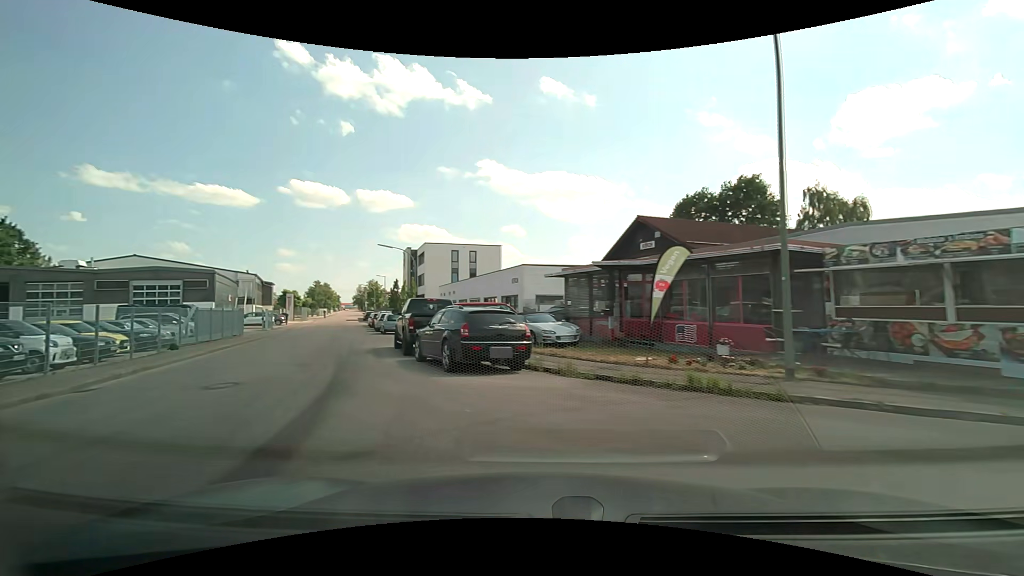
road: unclassified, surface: asphalt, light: Day
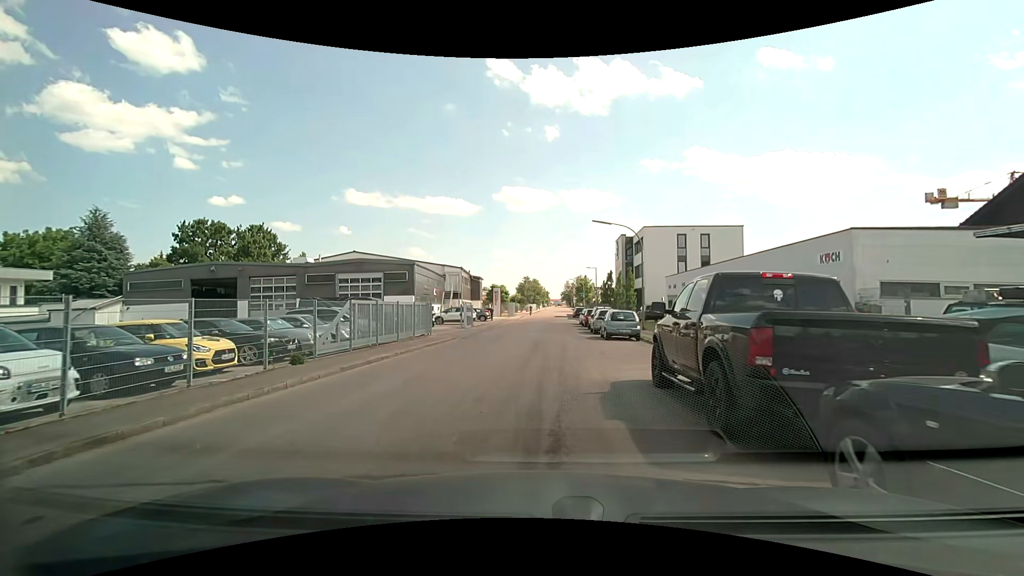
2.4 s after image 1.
(-3.4, +10.5) m; -25°
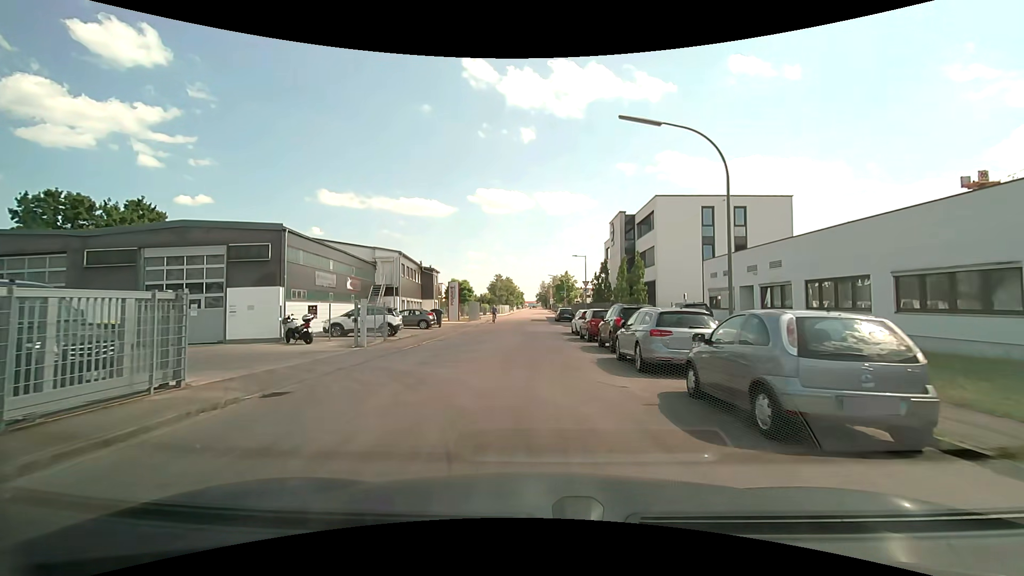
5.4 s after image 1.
(+0.4, +18.5) m; +3°
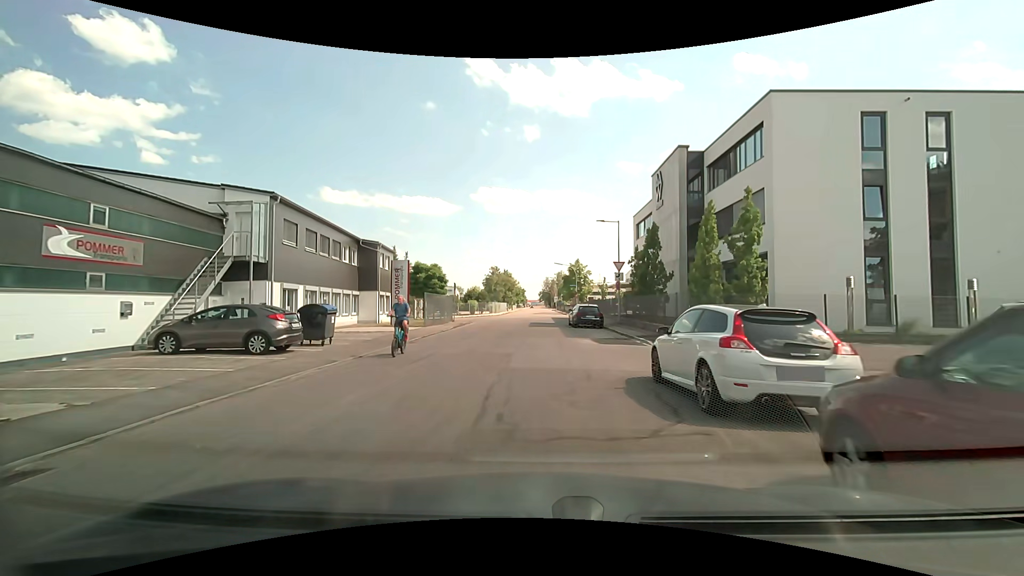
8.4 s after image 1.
(-0.1, +21.5) m; -1°
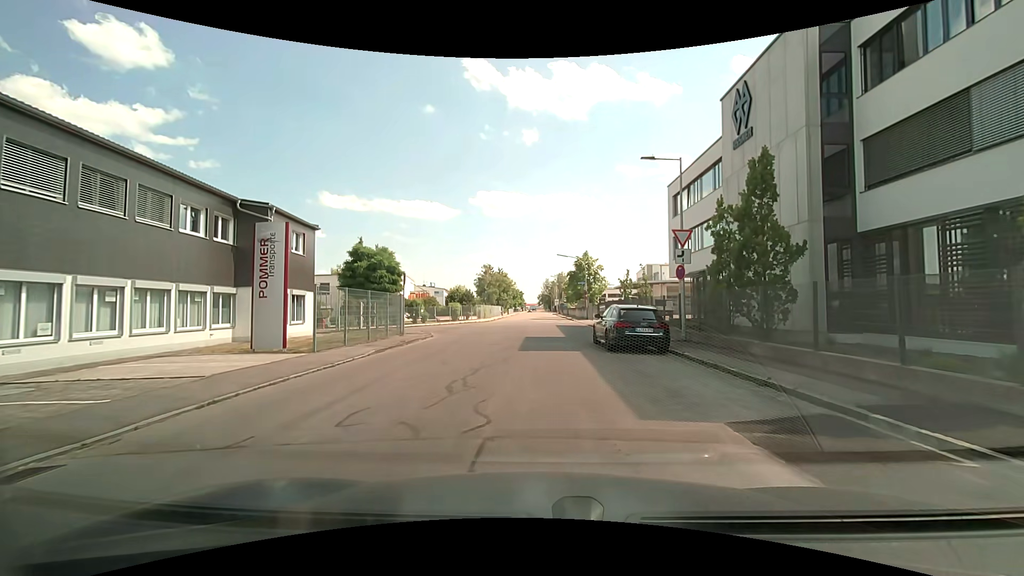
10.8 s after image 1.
(0.0, +15.3) m; +1°
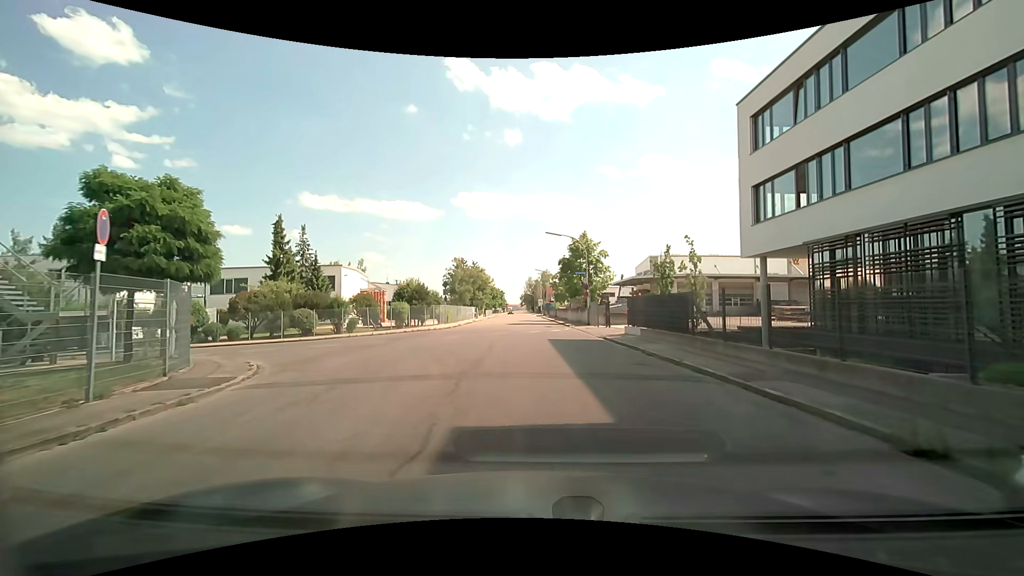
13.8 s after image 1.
(0.0, +17.2) m; +1°
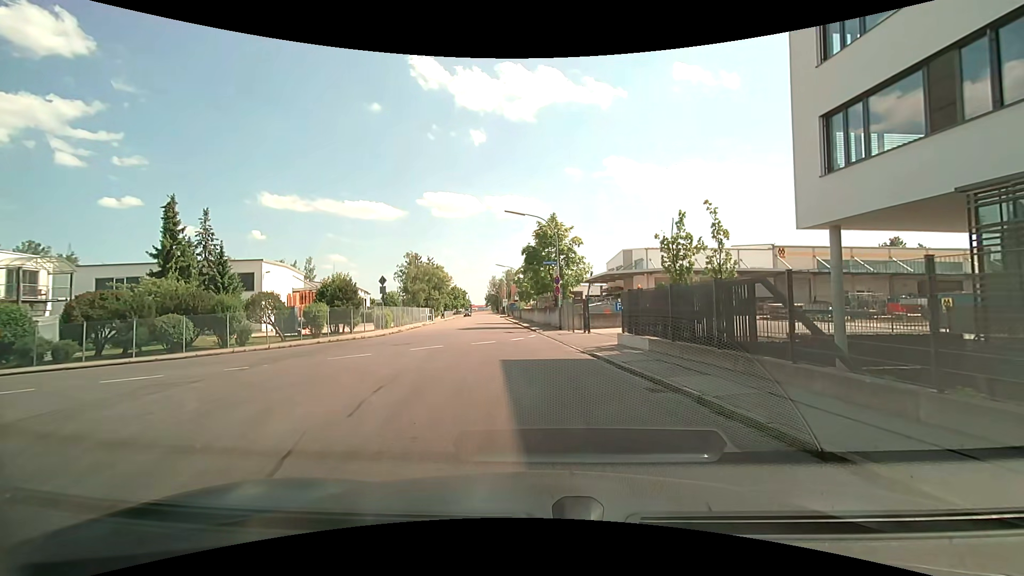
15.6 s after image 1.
(+0.3, +8.9) m; +3°
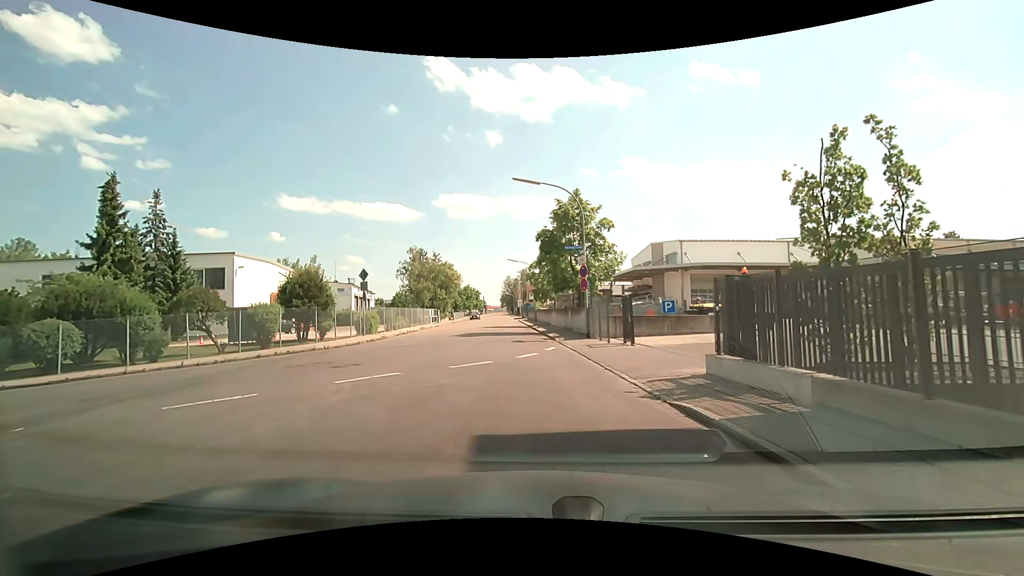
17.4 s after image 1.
(-0.1, +7.9) m; 0°
